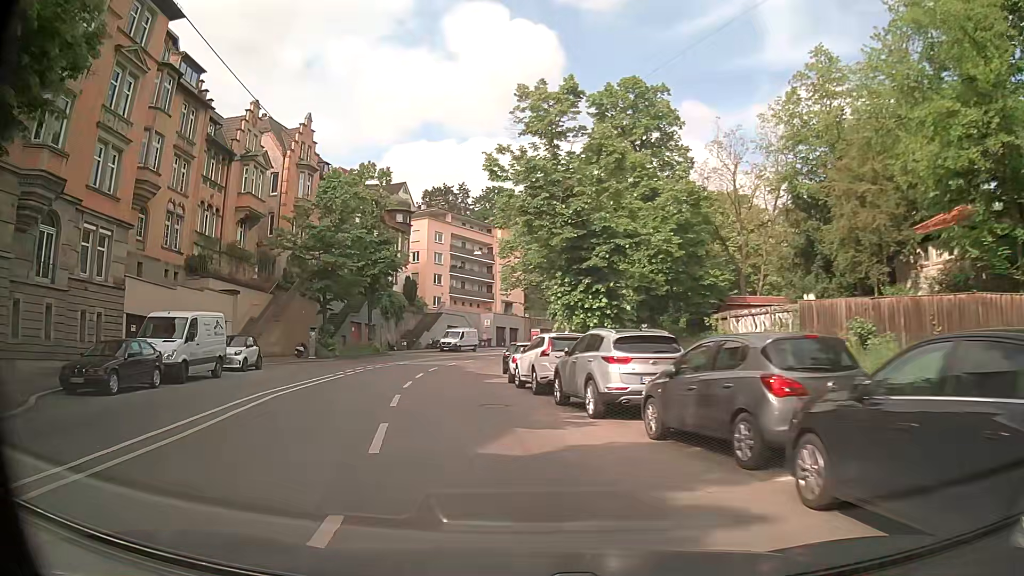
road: secondary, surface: asphalt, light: Day
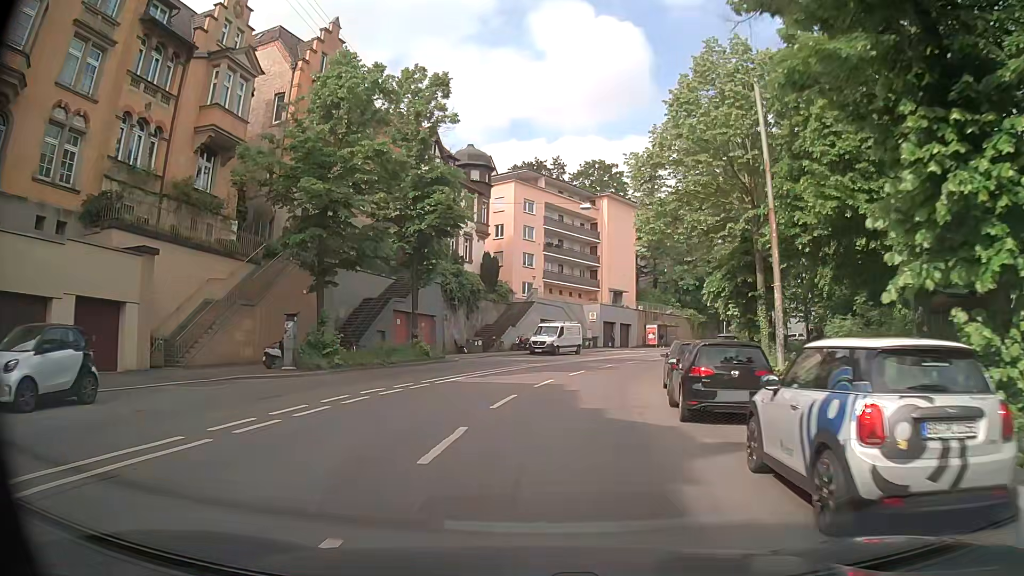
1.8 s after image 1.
(-2.0, +19.0) m; -8°
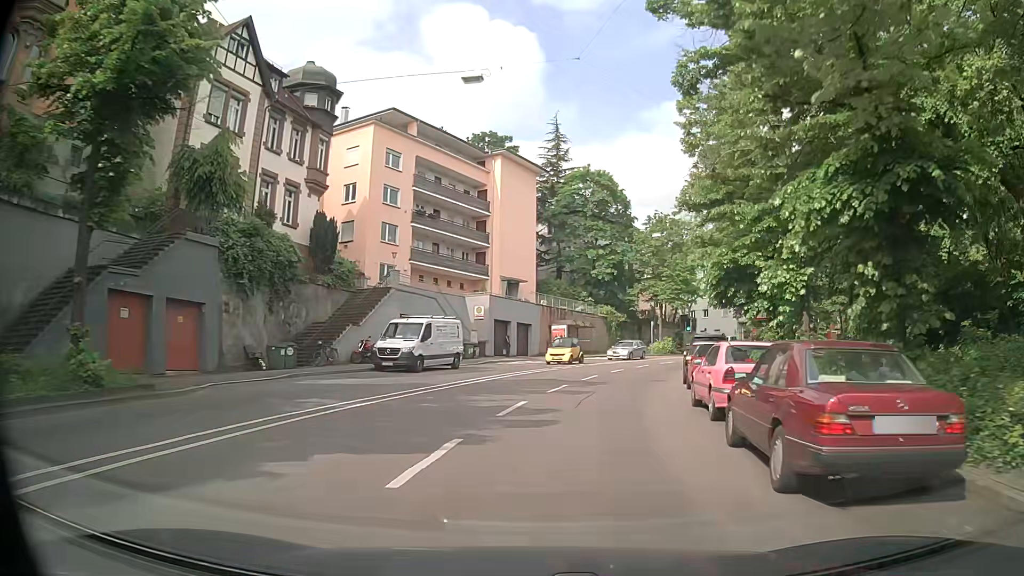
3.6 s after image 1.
(+1.4, +19.2) m; +9°
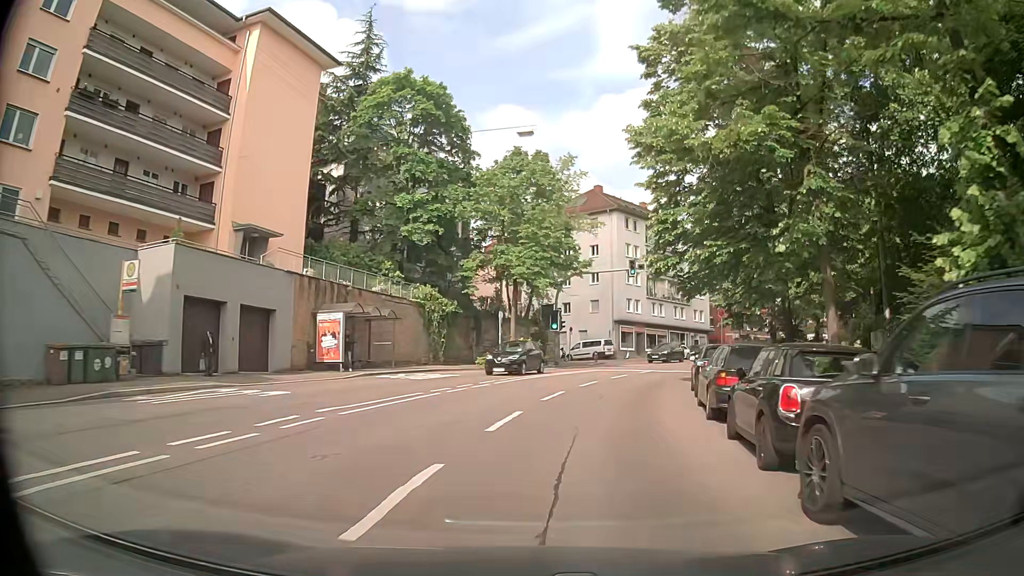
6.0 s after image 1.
(+3.3, +25.3) m; +14°
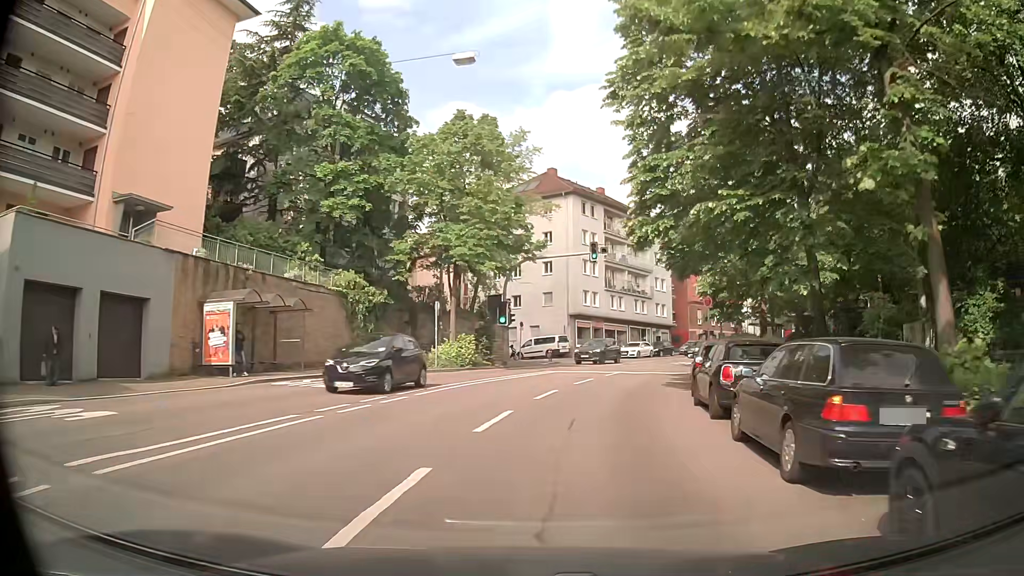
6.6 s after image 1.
(+0.3, +6.4) m; +5°
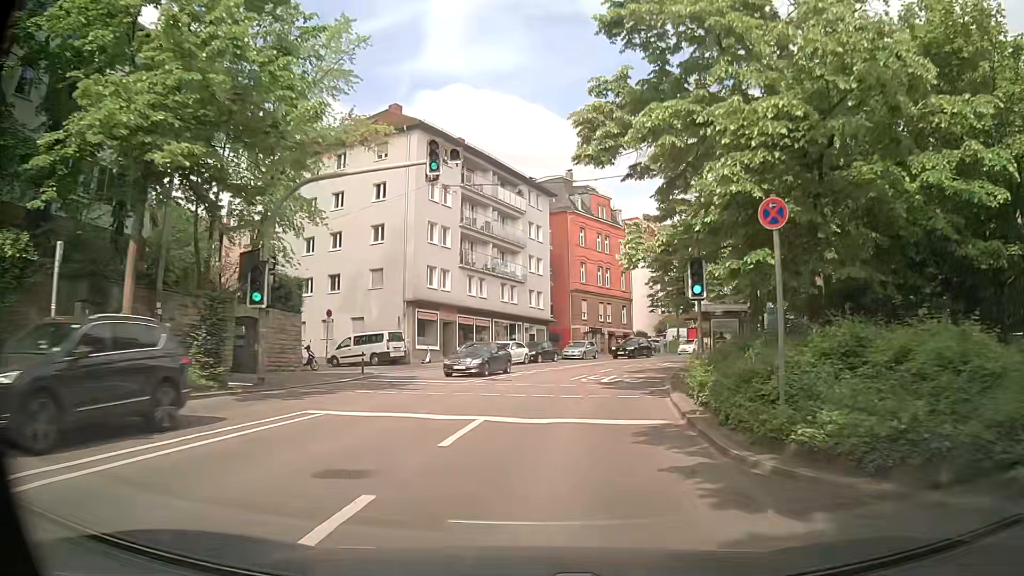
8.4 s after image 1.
(+1.8, +19.1) m; +11°
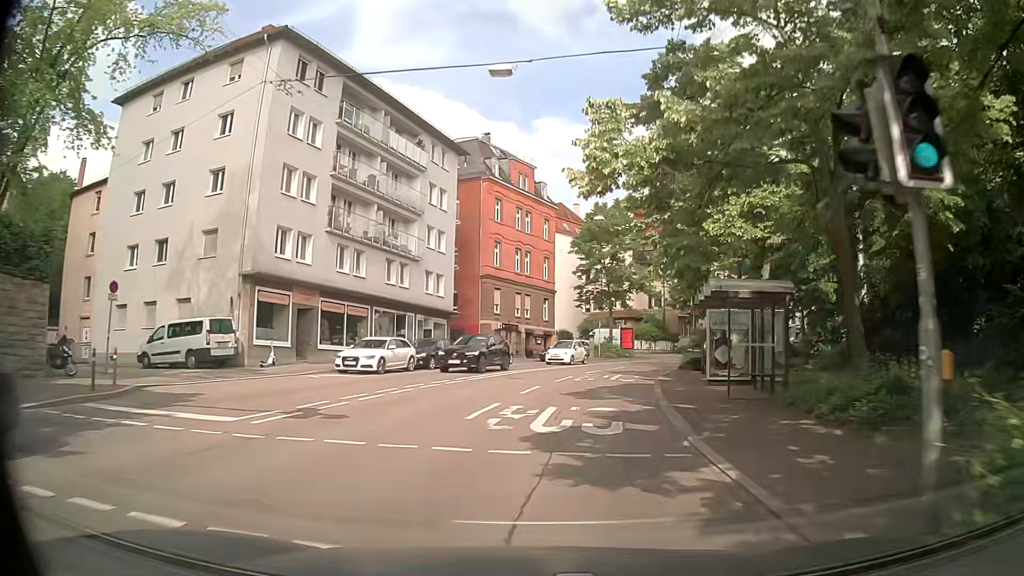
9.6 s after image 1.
(+0.7, +12.9) m; +7°
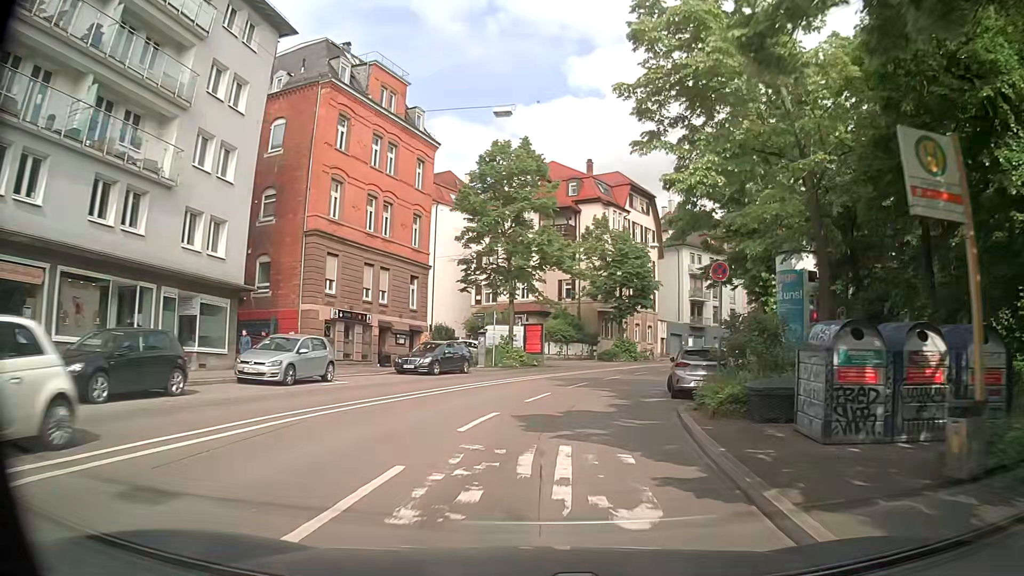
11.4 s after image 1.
(+1.6, +19.3) m; +9°
(0, +10) (+2, +20) (+5, +30) (+8, +39) (+13, +48) (+18, +56) (+24, +64) (+31, +71) (+39, +77) (+47, +83) m
